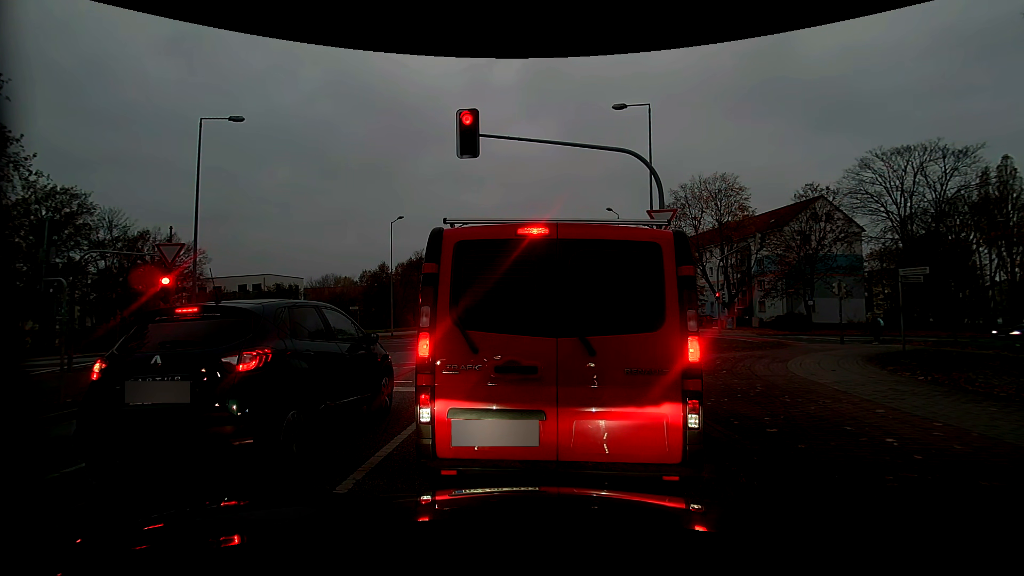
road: tertiary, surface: asphalt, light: Day
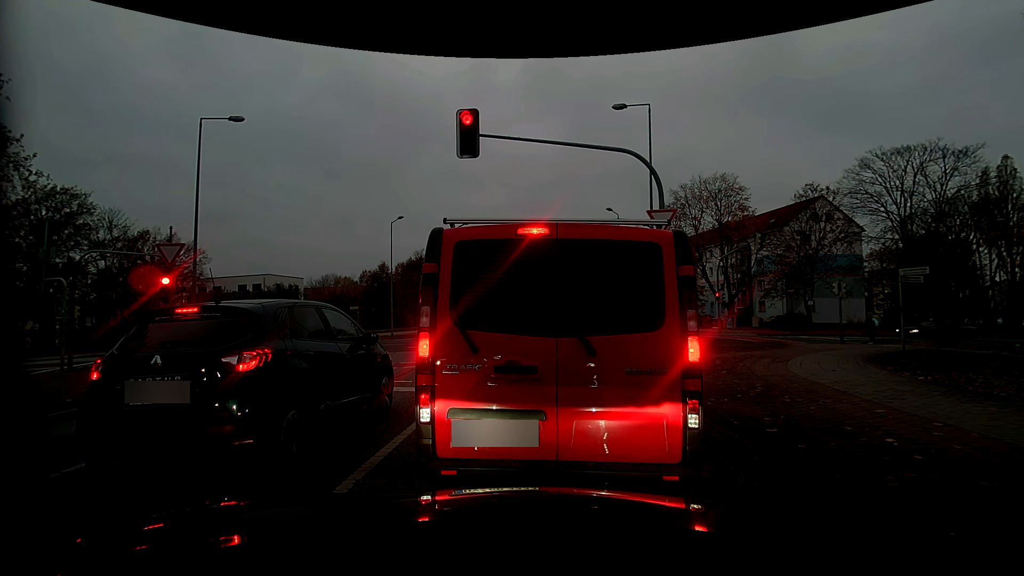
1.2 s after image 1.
(0.0, 0.0) m; 0°
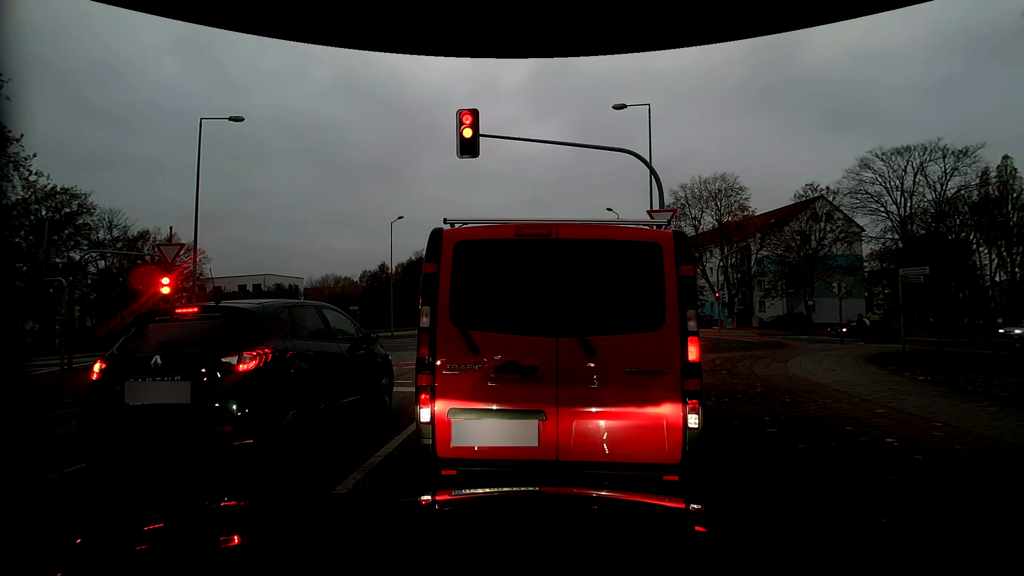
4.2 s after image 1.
(0.0, 0.0) m; 0°
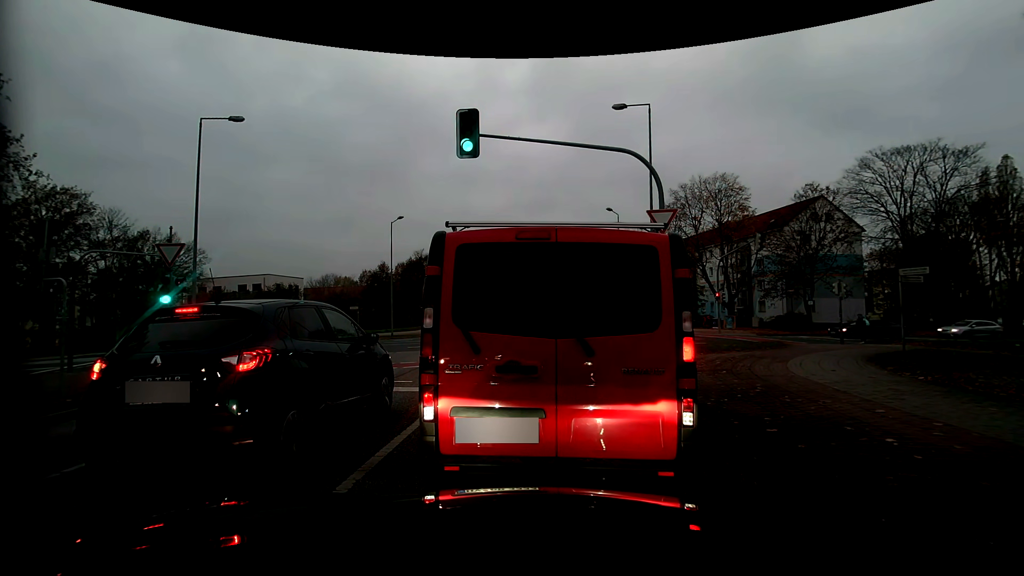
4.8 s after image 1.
(0.0, 0.0) m; 0°
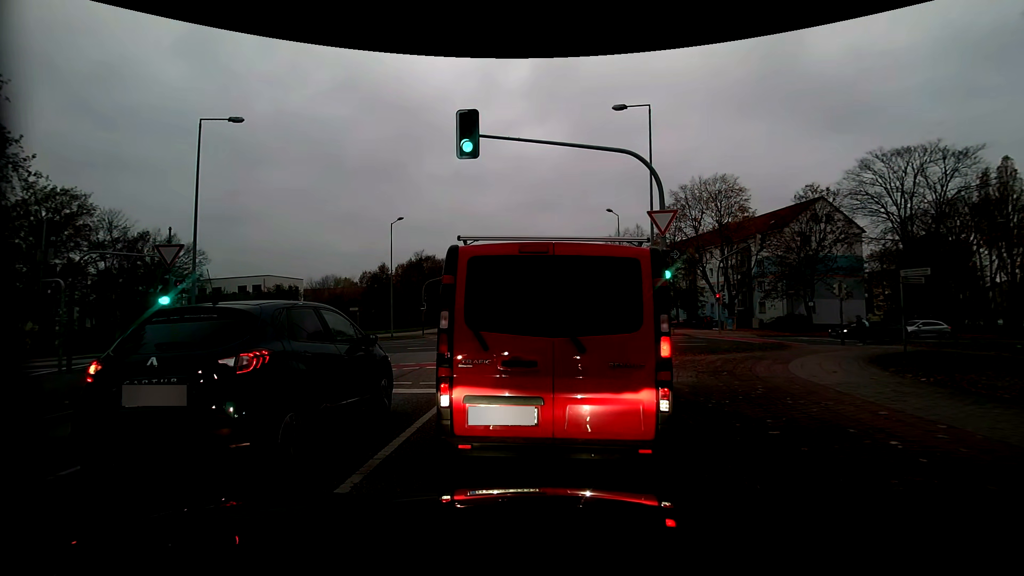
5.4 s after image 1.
(0.0, 0.0) m; 0°
(0, +10) (0, +20) (0, +30) (0, +40) (0, +50) (0, +60) (0, +70) (0, +80) (0, +90) (+1, +100) m
